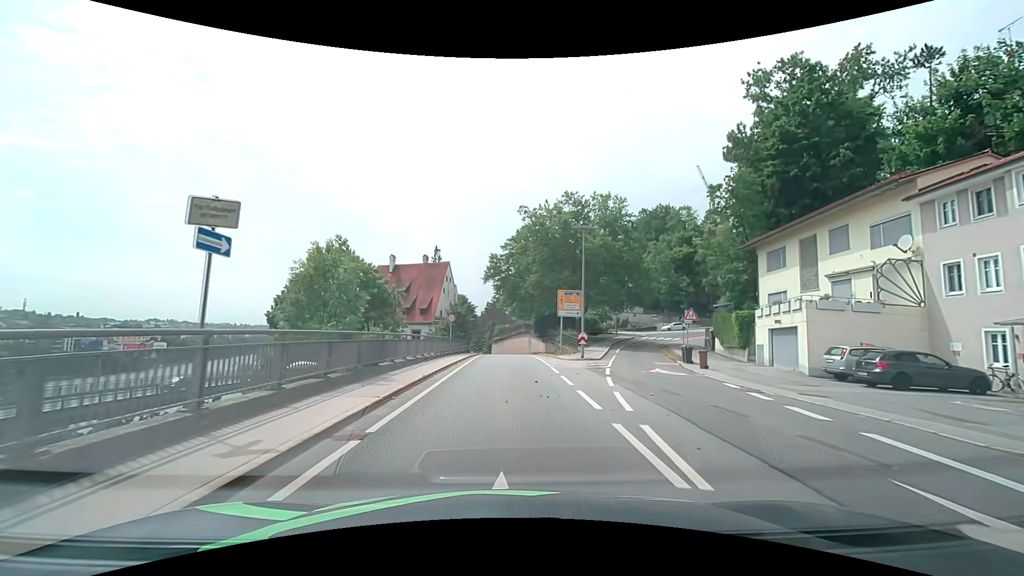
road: primary_link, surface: asphalt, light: Day
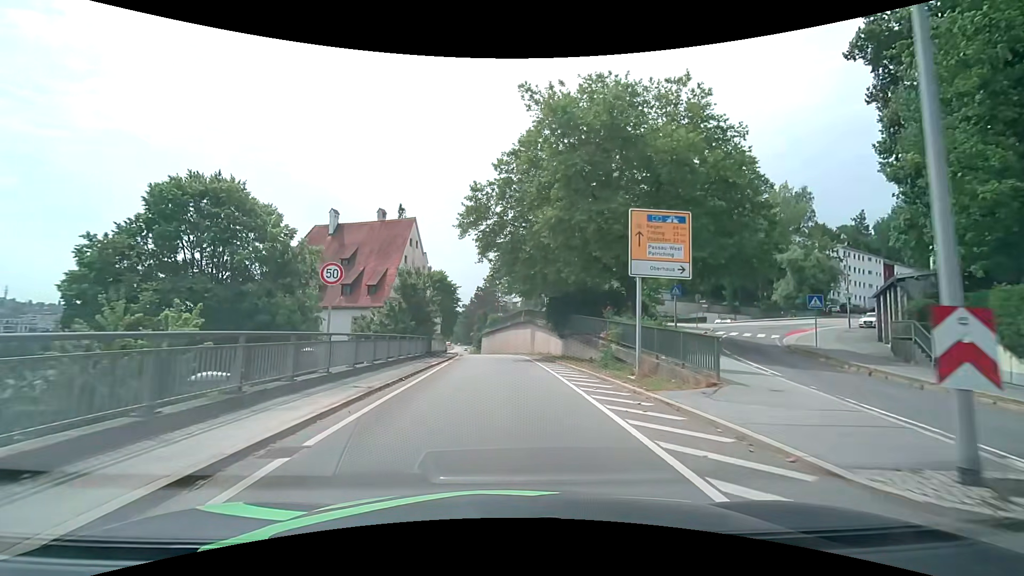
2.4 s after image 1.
(+0.1, +25.3) m; 0°
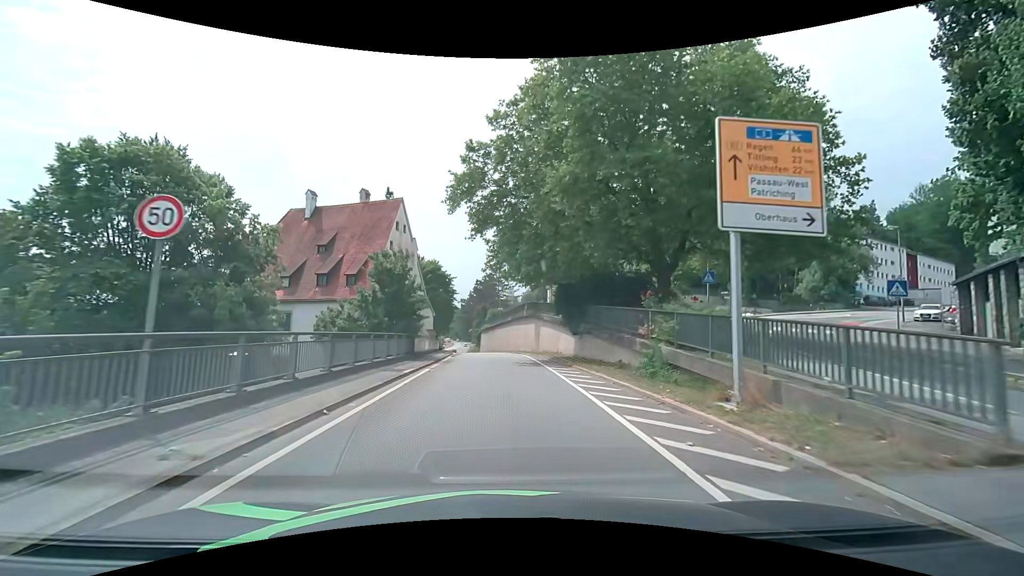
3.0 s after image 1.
(0.0, +6.5) m; 0°
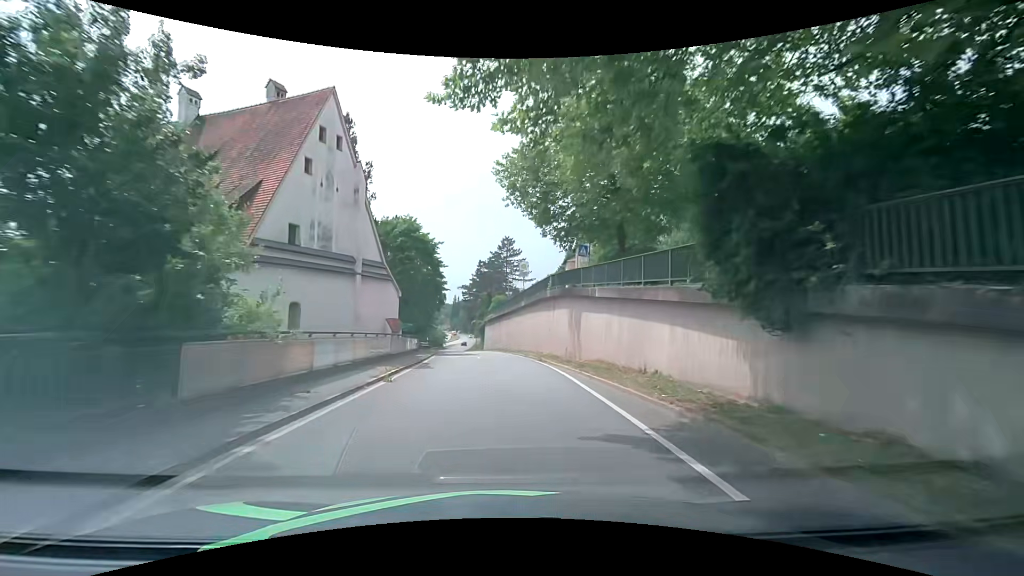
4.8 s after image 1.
(-0.2, +20.5) m; -1°
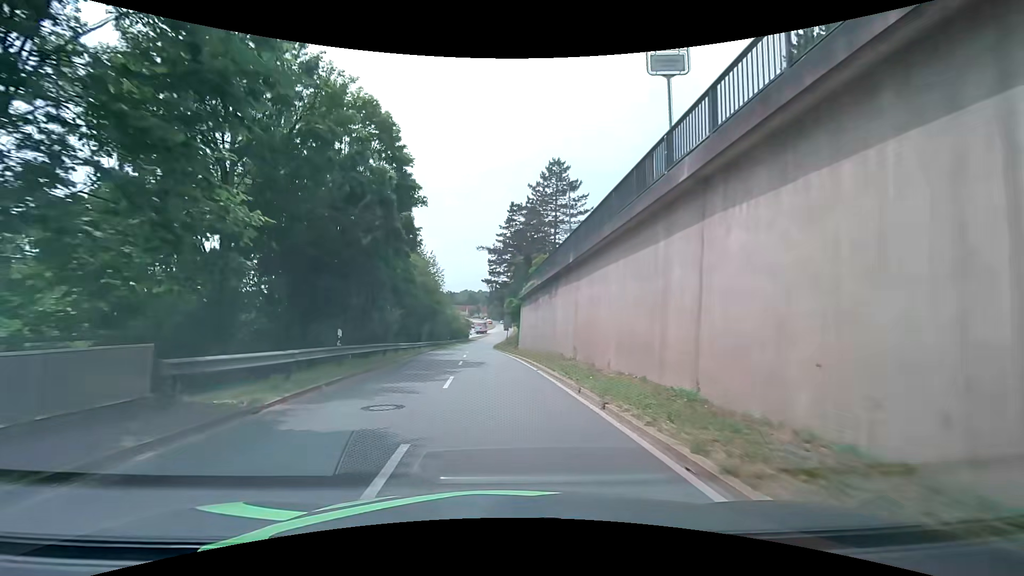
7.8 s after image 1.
(-1.2, +35.5) m; -5°
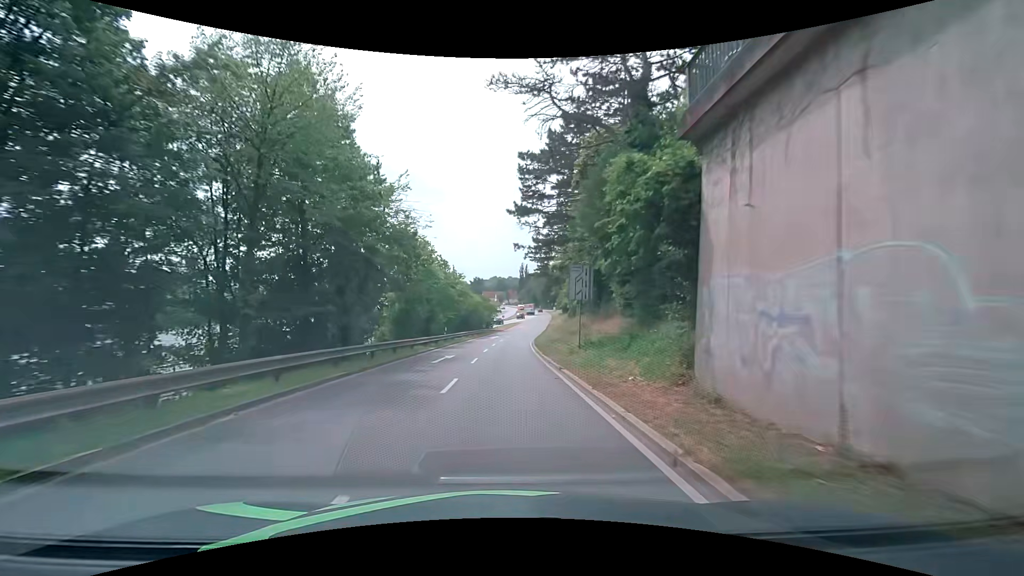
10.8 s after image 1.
(-1.2, +38.2) m; -3°
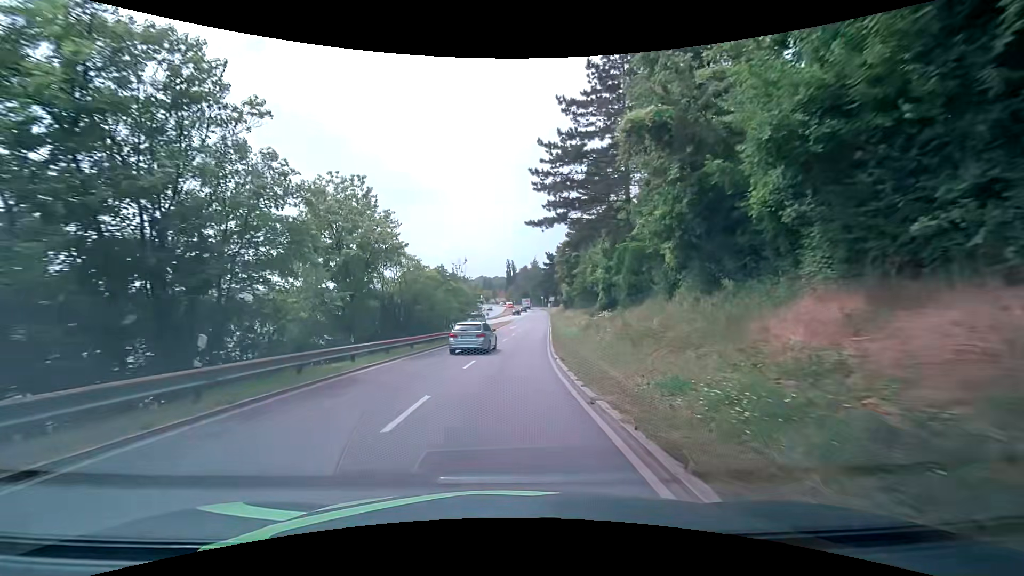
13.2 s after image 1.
(+0.5, +30.5) m; +3°
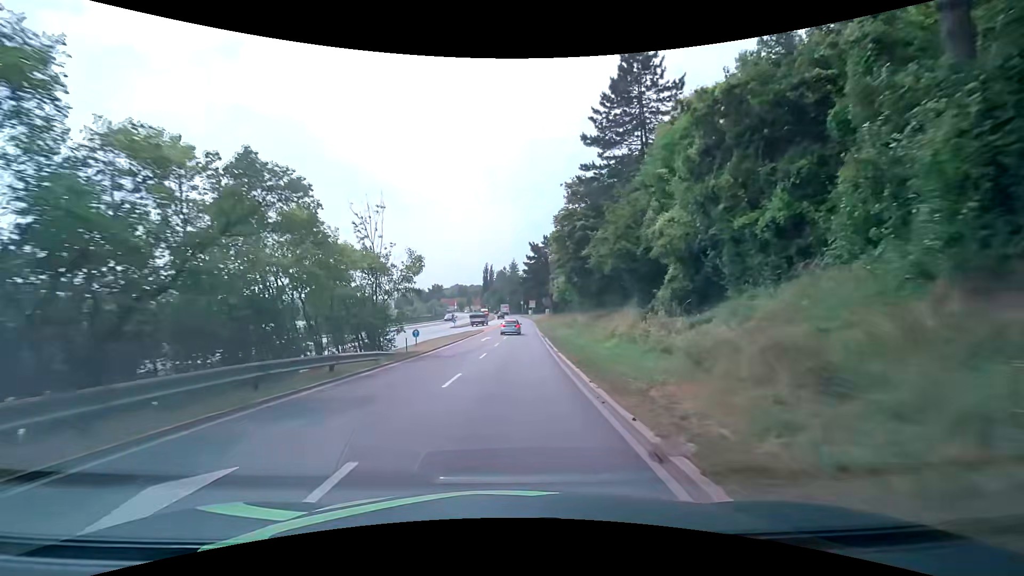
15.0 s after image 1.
(+0.1, +22.3) m; +2°
(0, +10) (0, +20) (+1, +30) (+1, +40) (+2, +50) (+2, +60) (+2, +70) (+2, +80) (+2, +90) (+2, +100) m
